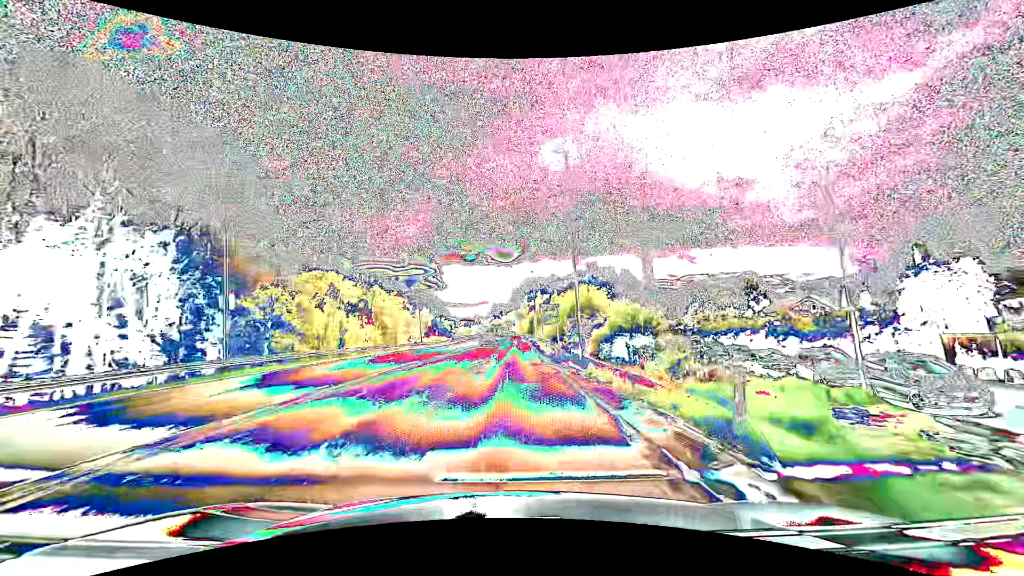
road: secondary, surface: asphalt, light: Day
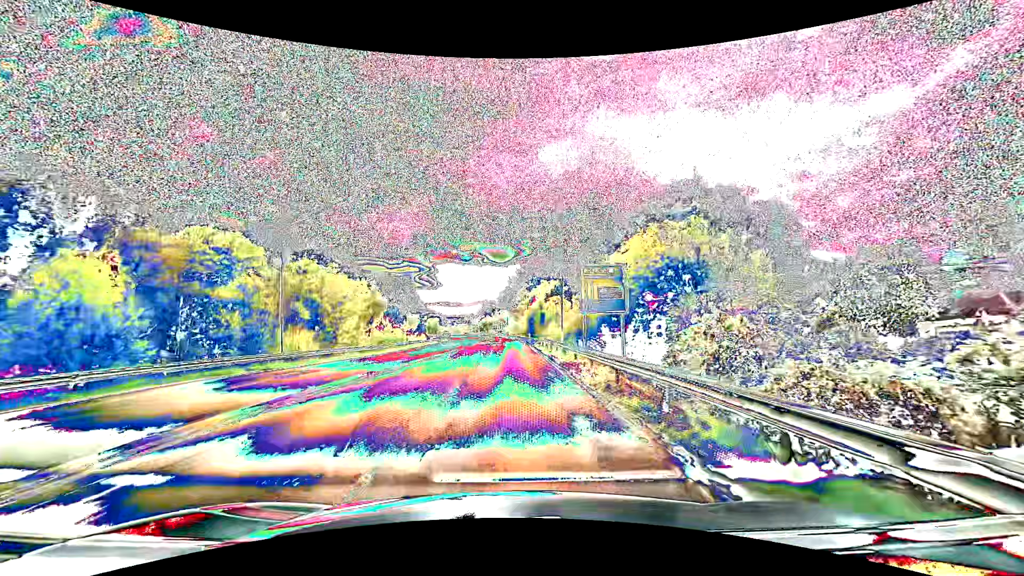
(+0.6, +43.4) m; +1°
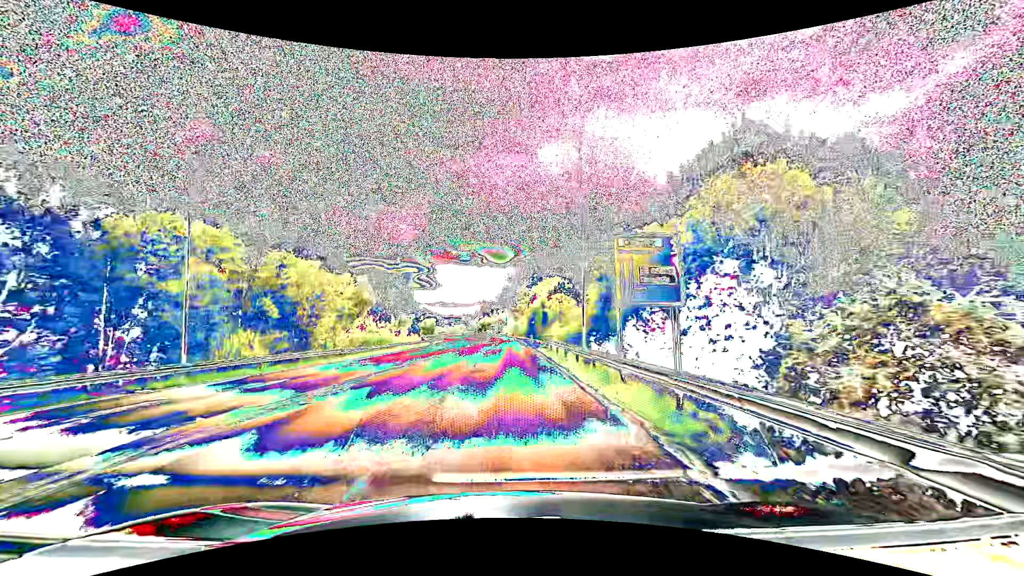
(0.0, +8.9) m; 0°
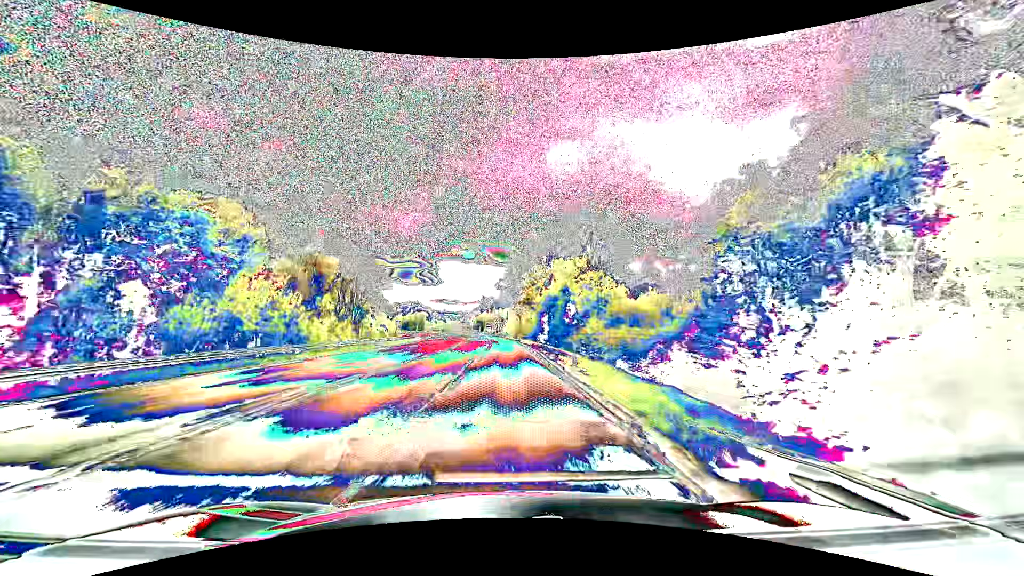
(+0.1, +35.9) m; 0°
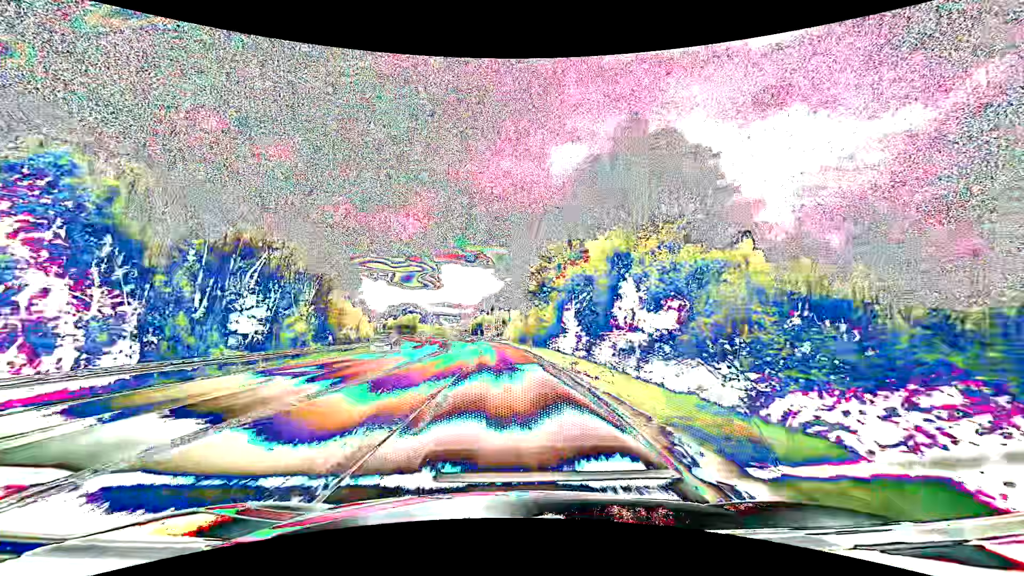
(0.0, +27.2) m; 0°
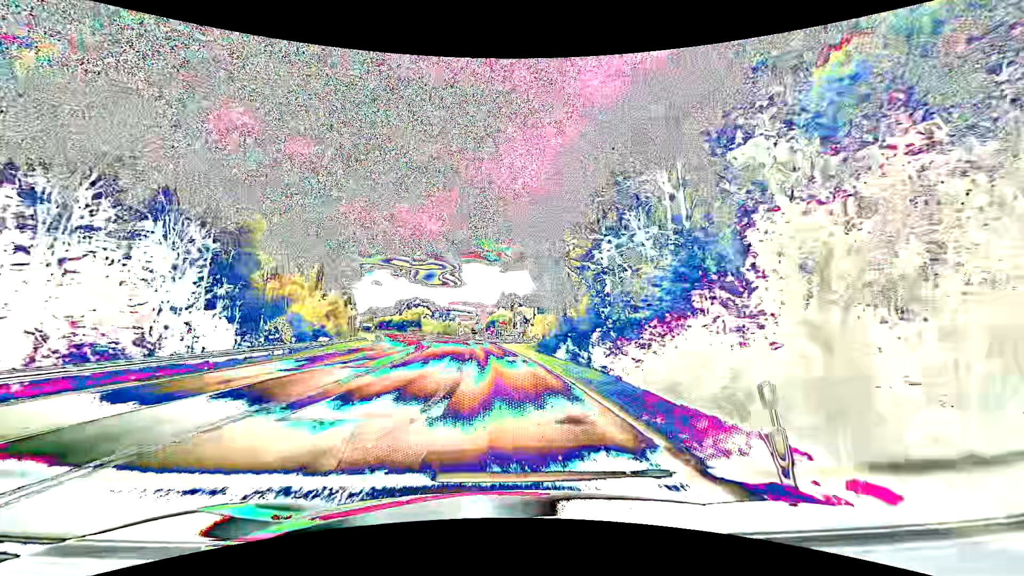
(-0.6, +36.3) m; -2°
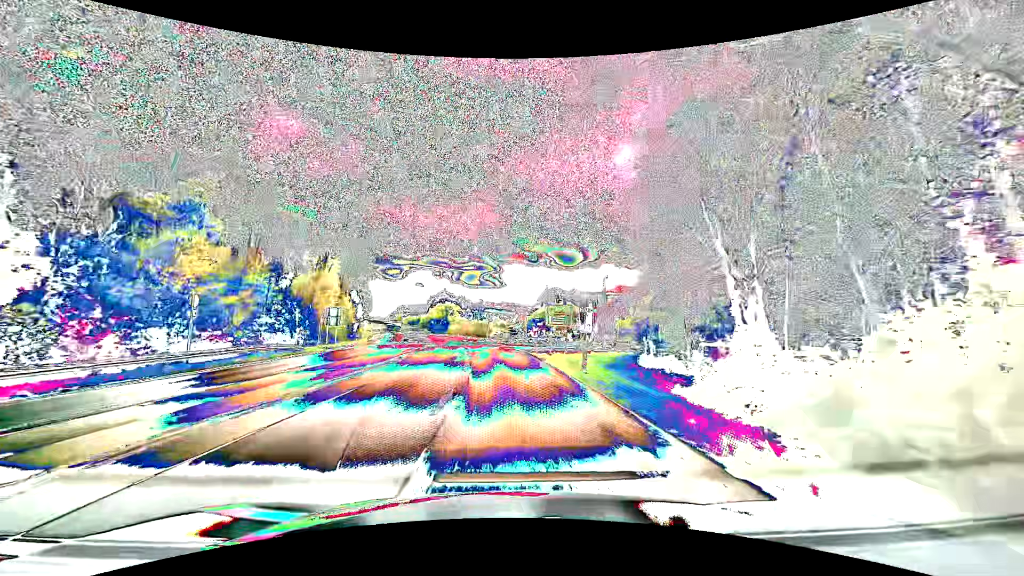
(-1.3, +36.5) m; -4°
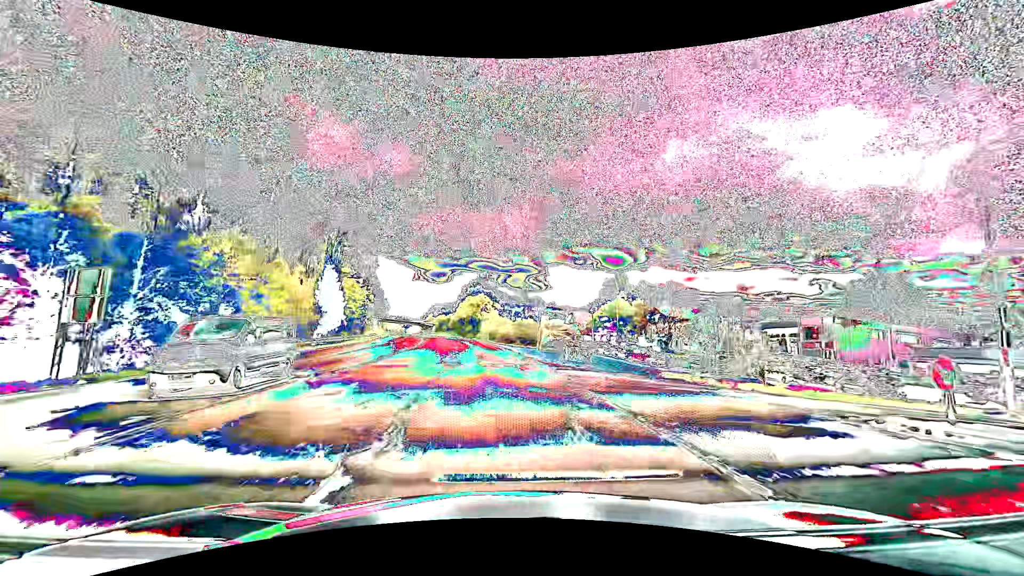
(-2.2, +45.7) m; -5°
(0, +10) (0, +20) (-1, +30) (-2, +40) (-3, +50) (-4, +60) (-6, +70) (-7, +80) (-9, +89) (-11, +99) m
